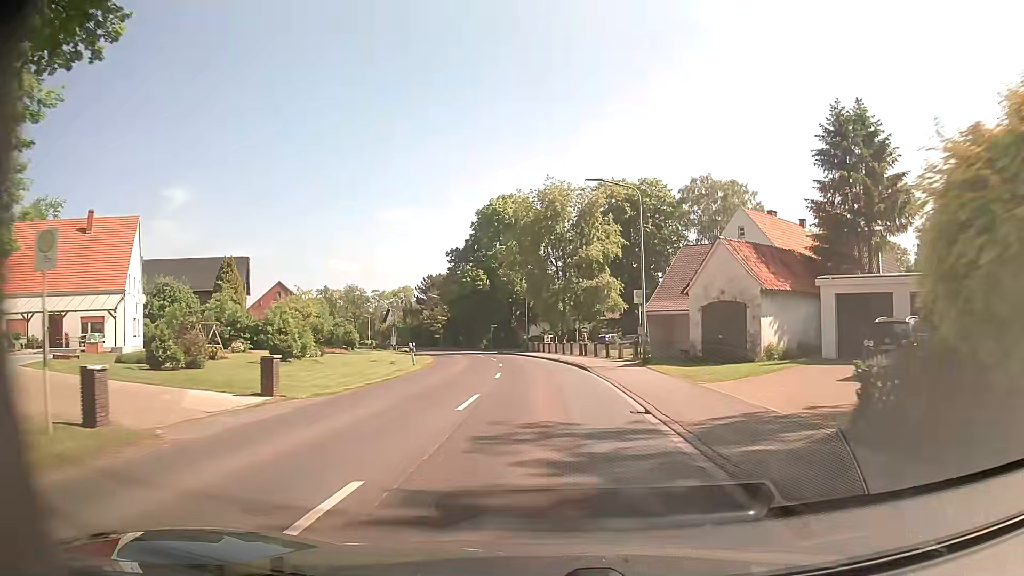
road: secondary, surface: asphalt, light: Day
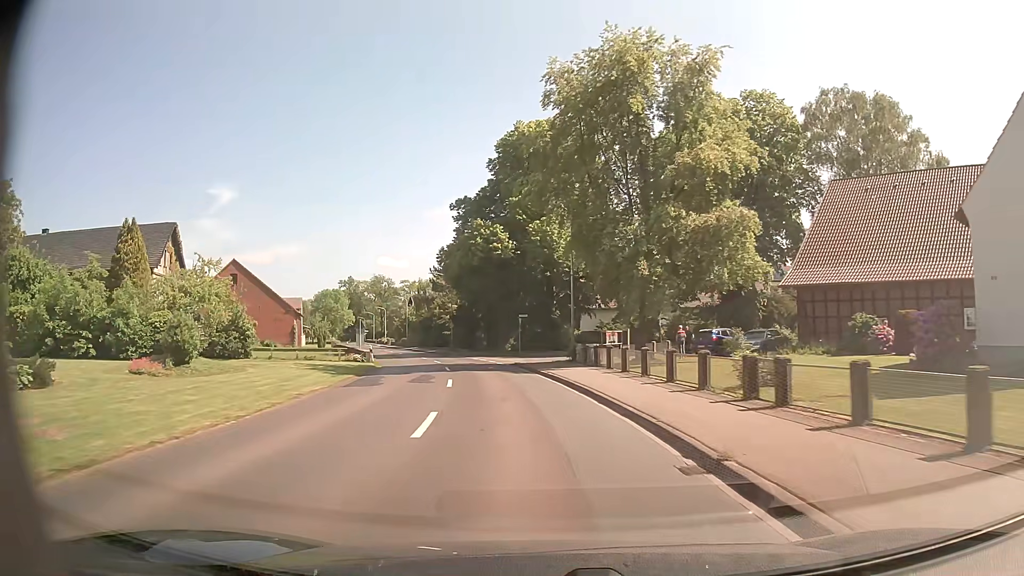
(-0.5, +30.4) m; -4°
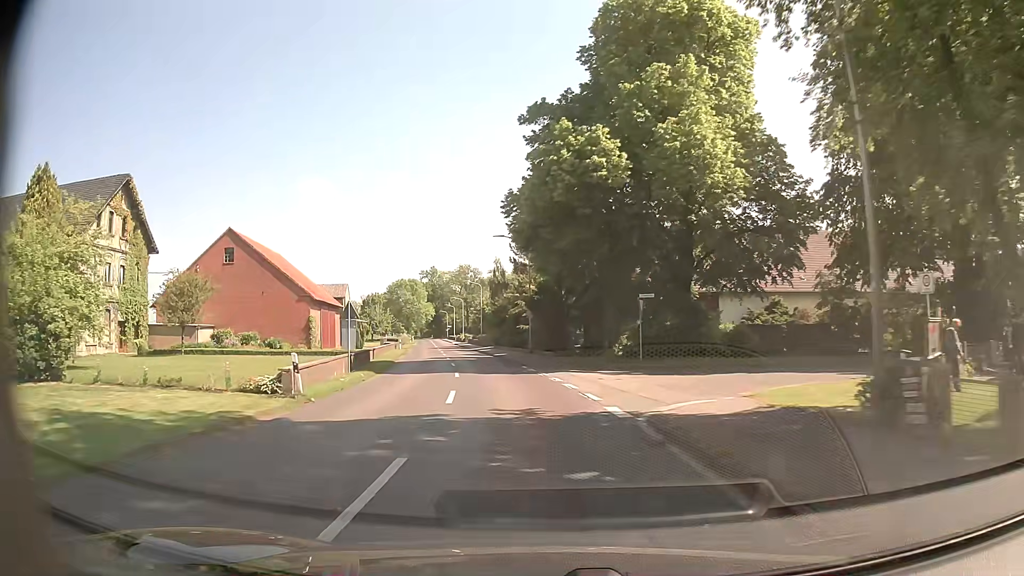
(-1.8, +22.8) m; -9°
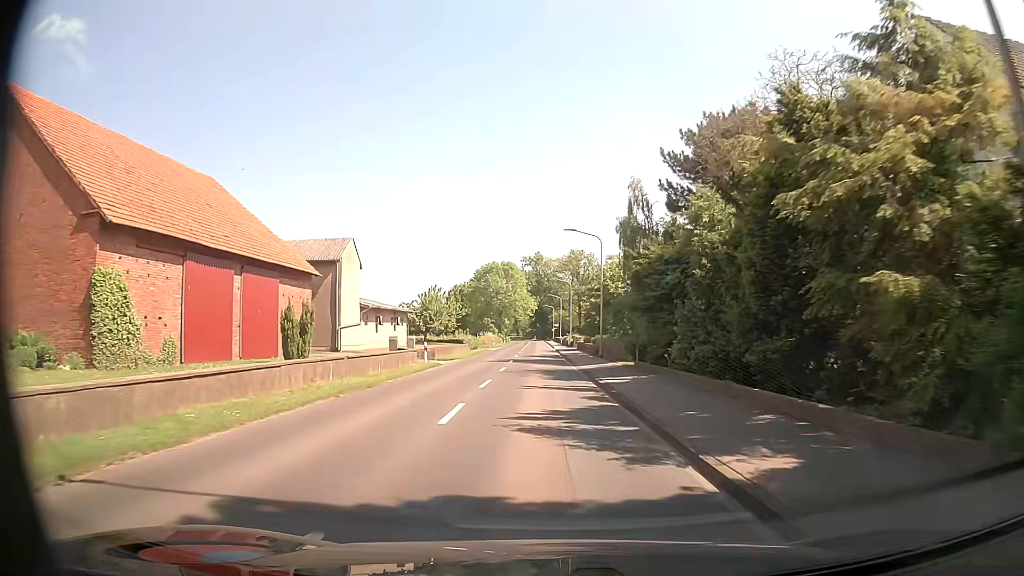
(-4.0, +38.9) m; -9°
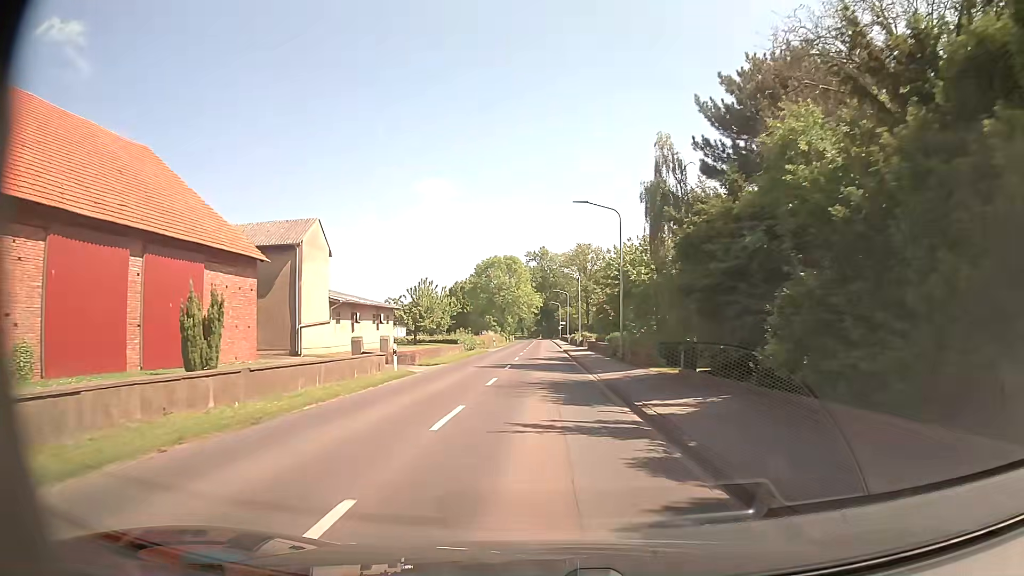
(0.0, +8.1) m; -1°
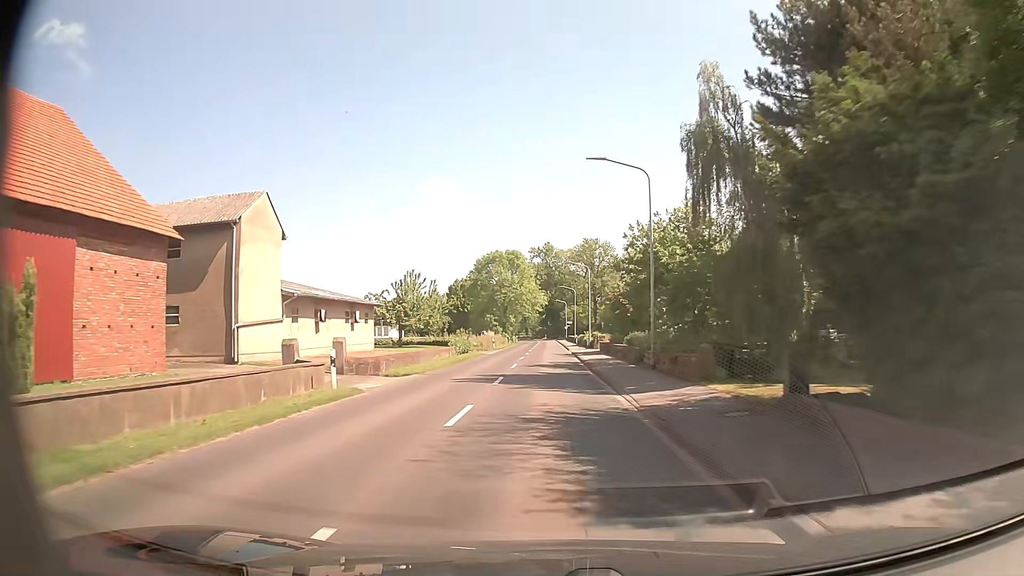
(0.0, +8.2) m; 0°
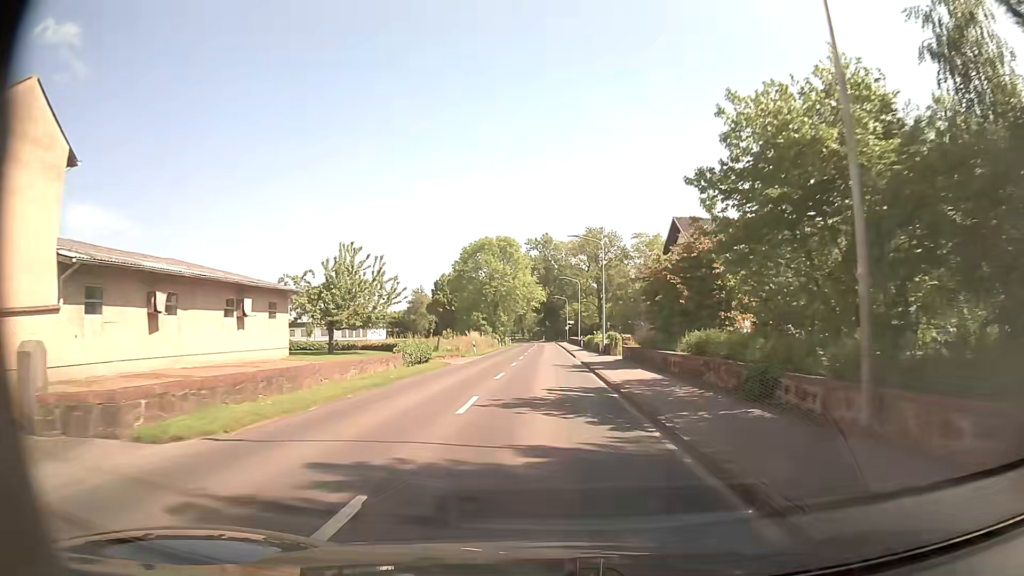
(0.0, +16.6) m; 0°
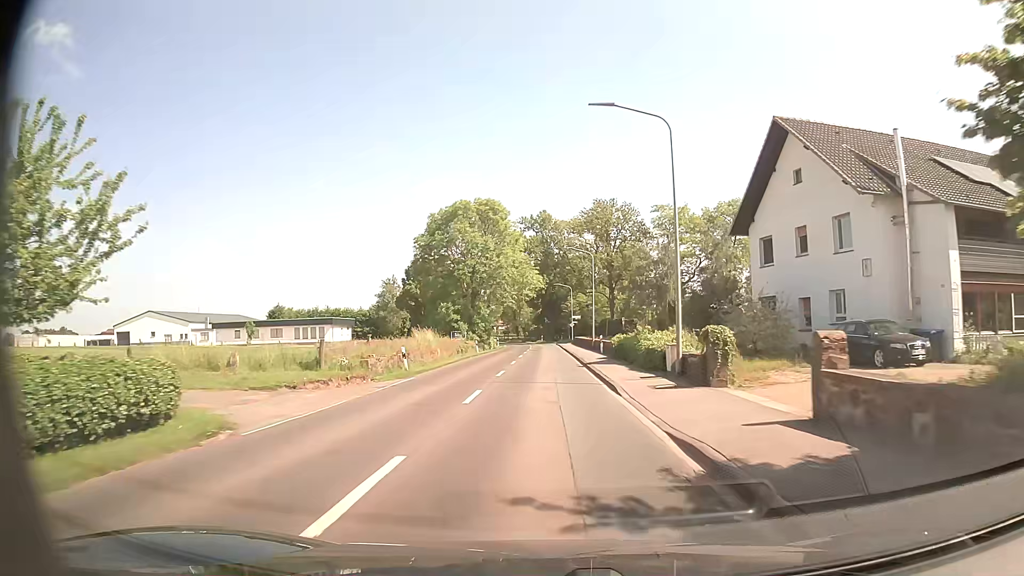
(0.0, +25.4) m; 0°
(0, +10) (0, +20) (0, +30) (0, +40) (0, +50) (0, +60) (0, +70) (0, +80) (-1, +90) (-2, +100) m
